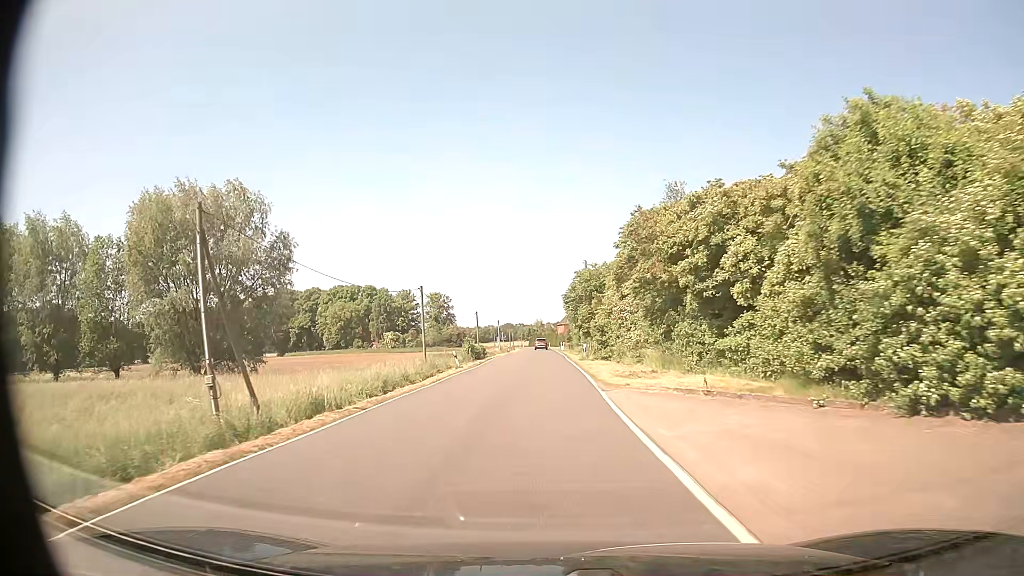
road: secondary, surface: asphalt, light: Day
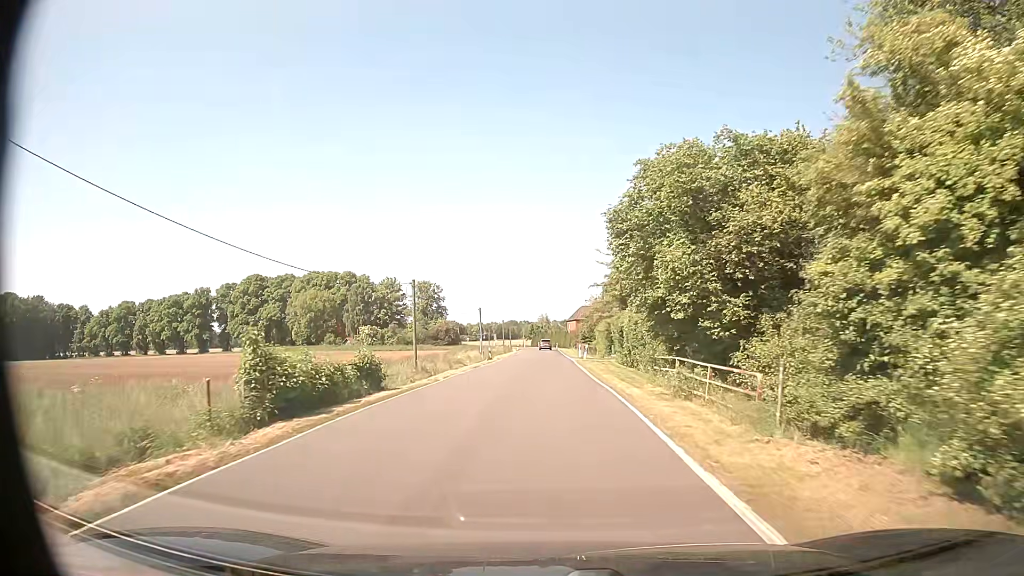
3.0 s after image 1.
(-0.2, +37.9) m; 0°
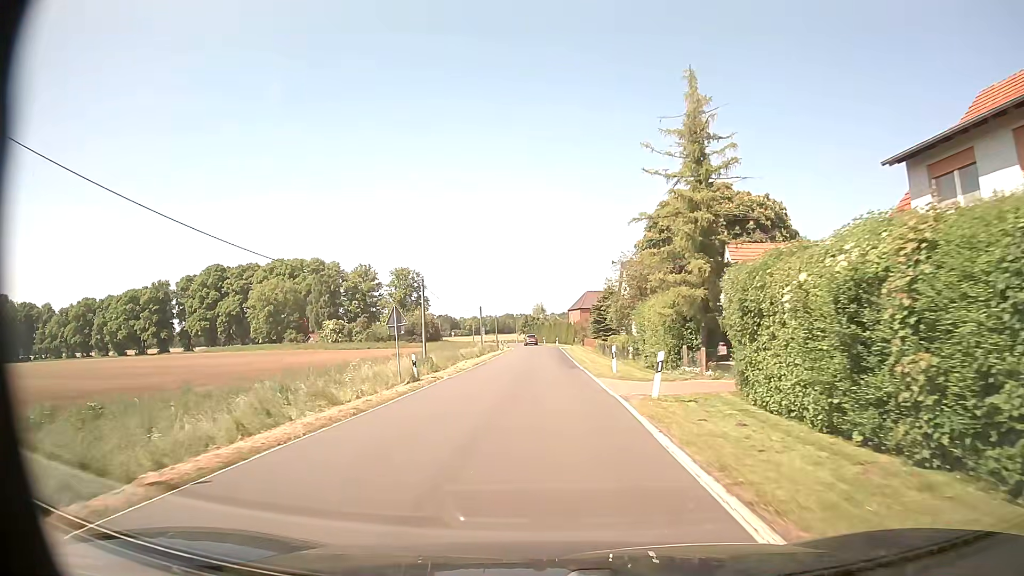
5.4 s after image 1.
(0.0, +30.4) m; 0°
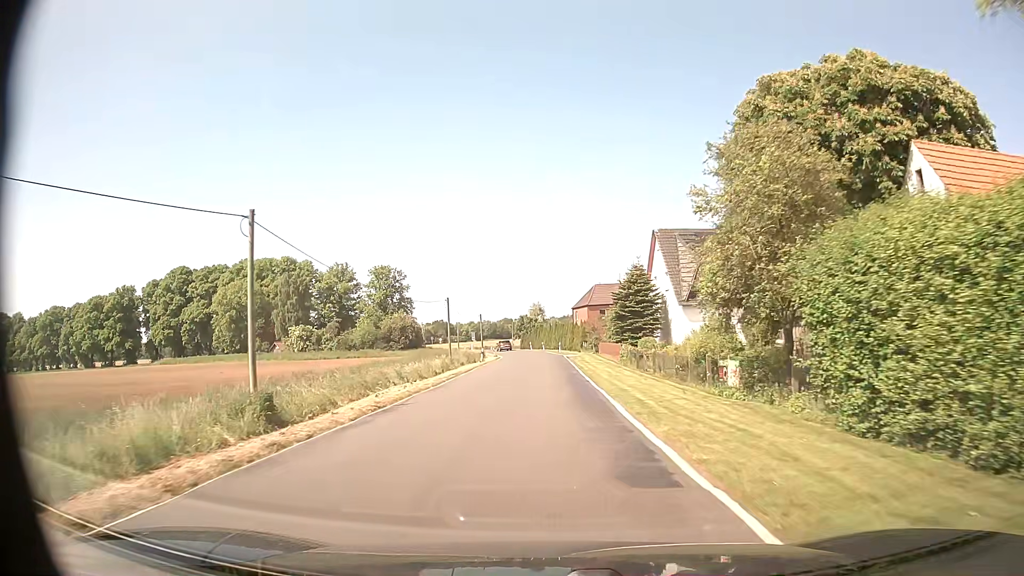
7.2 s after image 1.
(0.0, +23.0) m; 0°
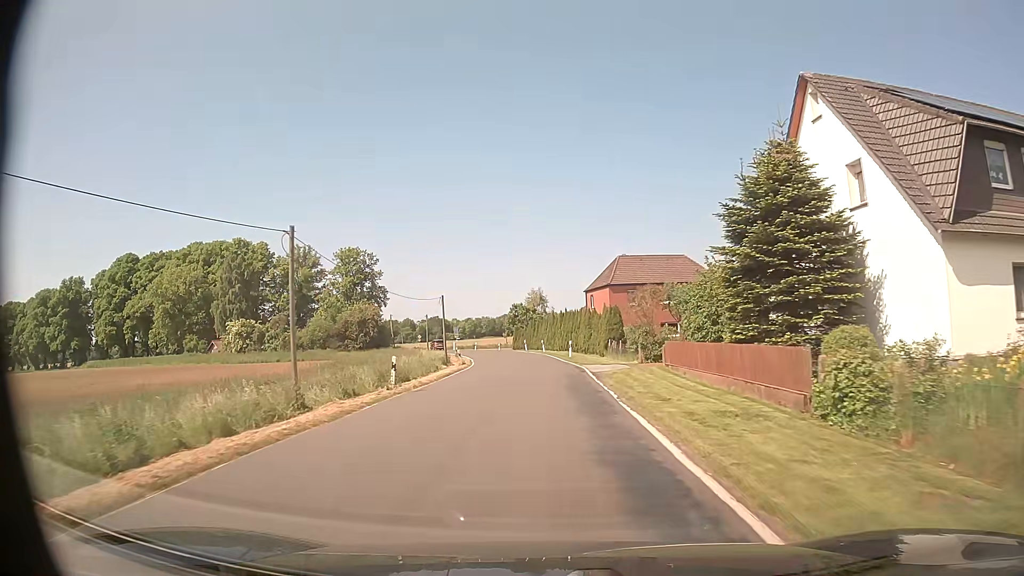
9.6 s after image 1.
(0.0, +30.6) m; 0°
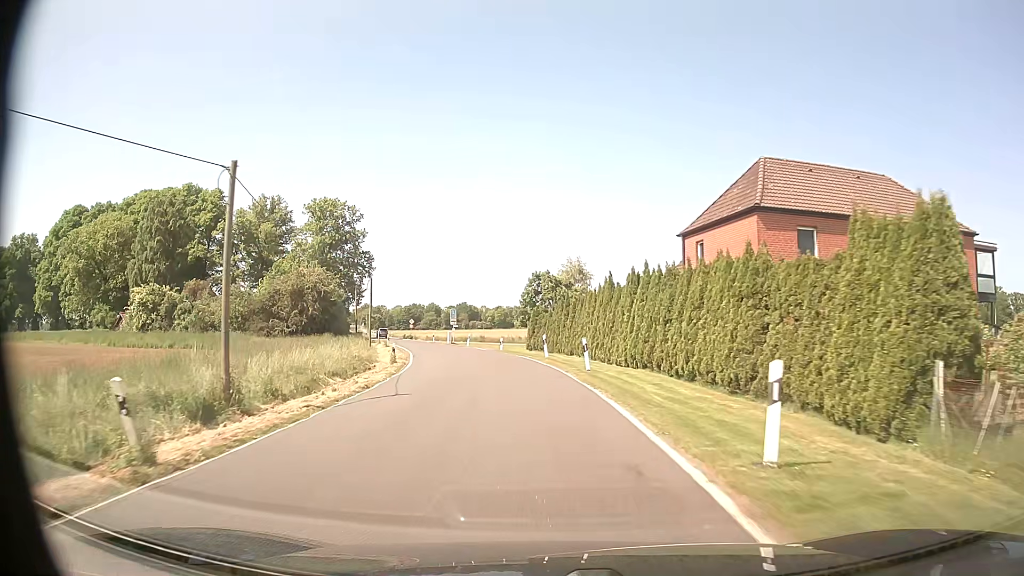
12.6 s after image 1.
(-0.5, +38.1) m; -2°
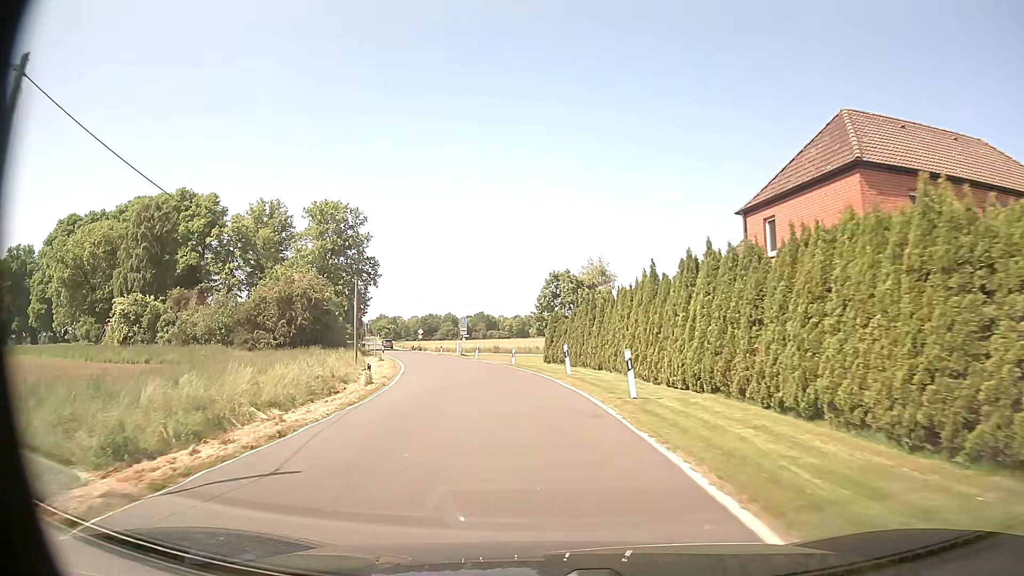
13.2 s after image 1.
(-0.2, +7.6) m; -2°
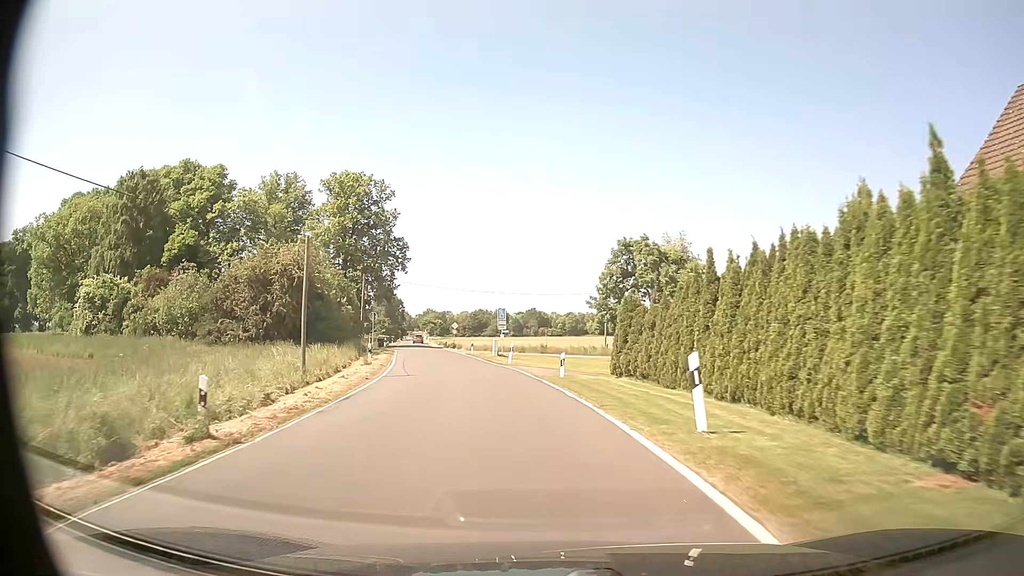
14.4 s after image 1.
(-0.5, +15.2) m; -4°
(0, +10) (-2, +20) (-3, +30) (-5, +40) (-7, +49) (-10, +59) (-12, +69) (-14, +79) (-16, +88) (-18, +98) m
